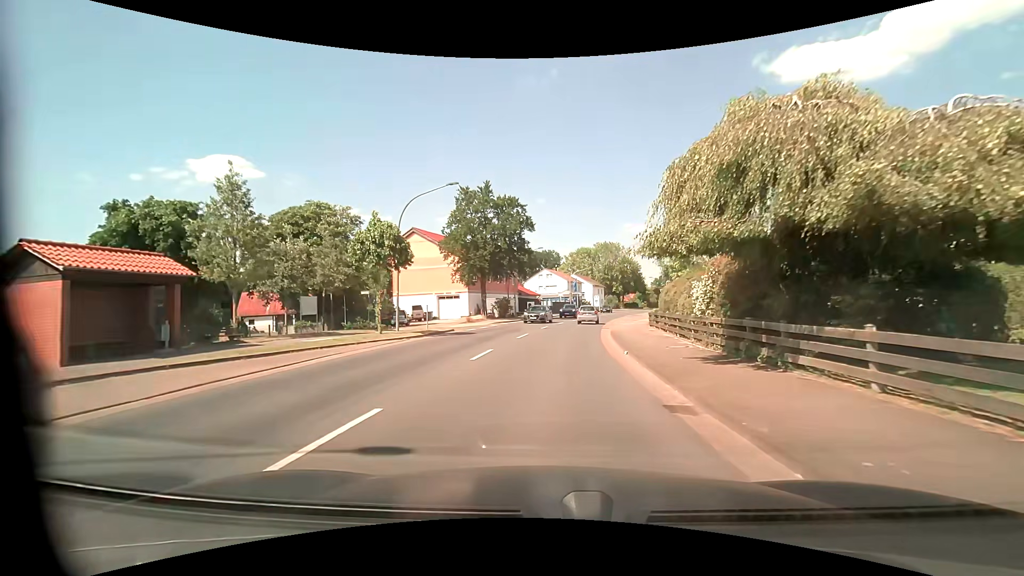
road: secondary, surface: asphalt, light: Day
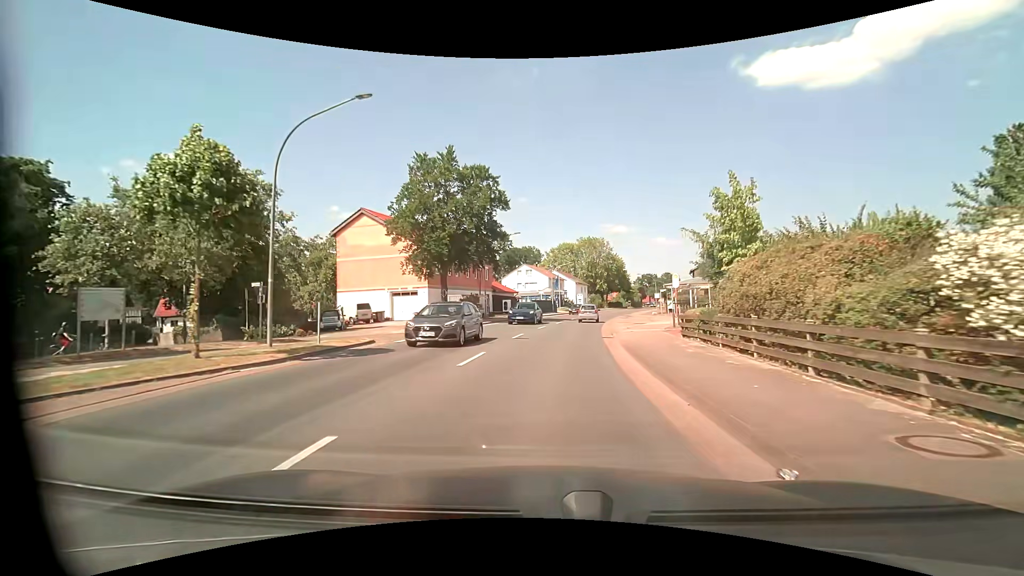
(+0.2, +10.6) m; +2°
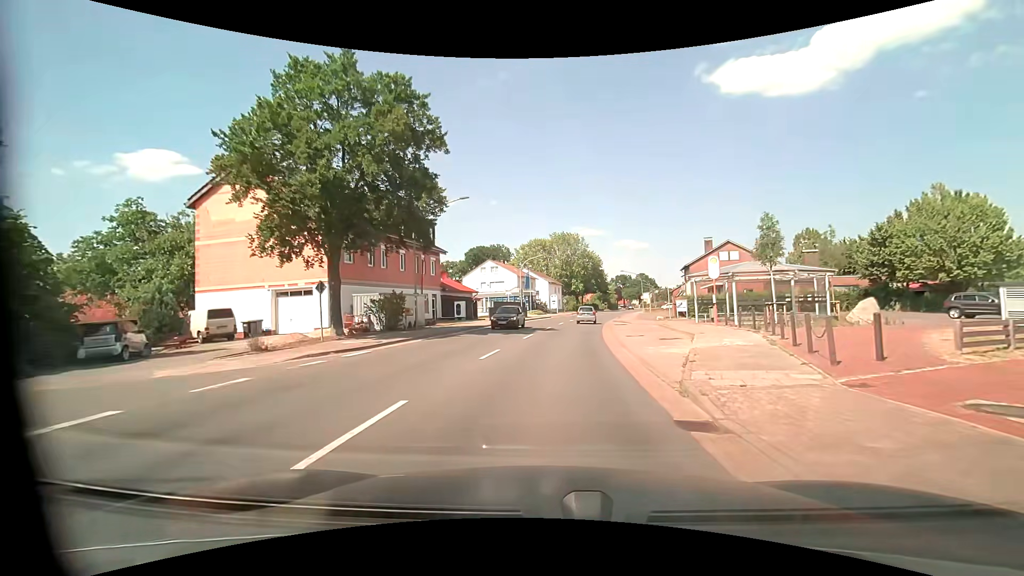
(+0.6, +15.9) m; +4°
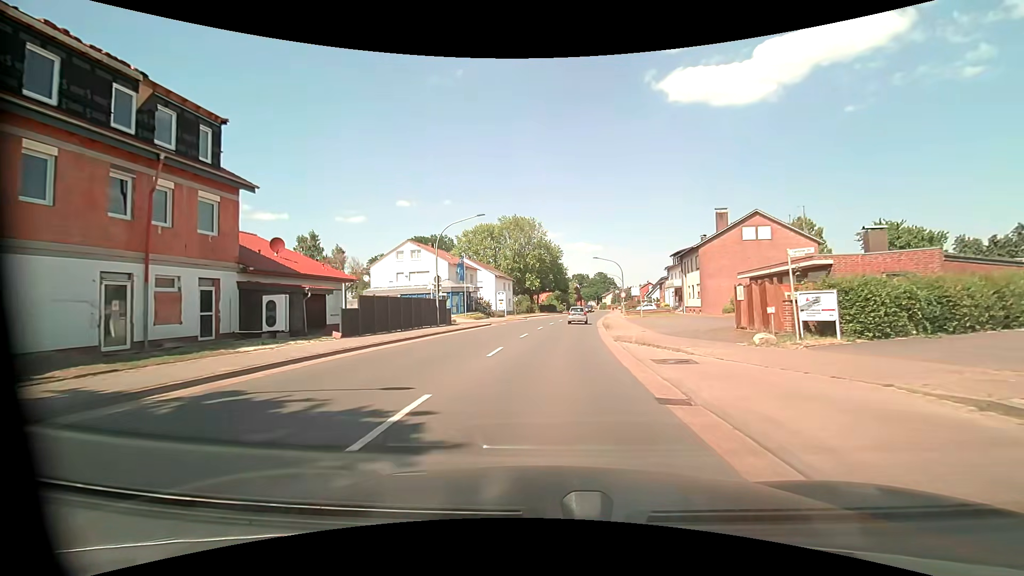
(+1.2, +26.4) m; +5°
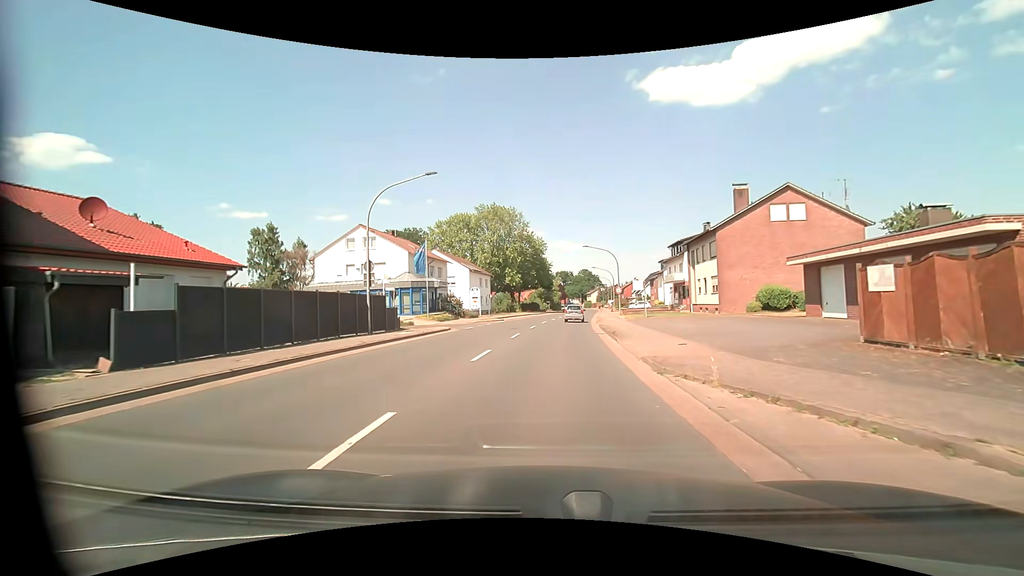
(+0.2, +10.5) m; +2°
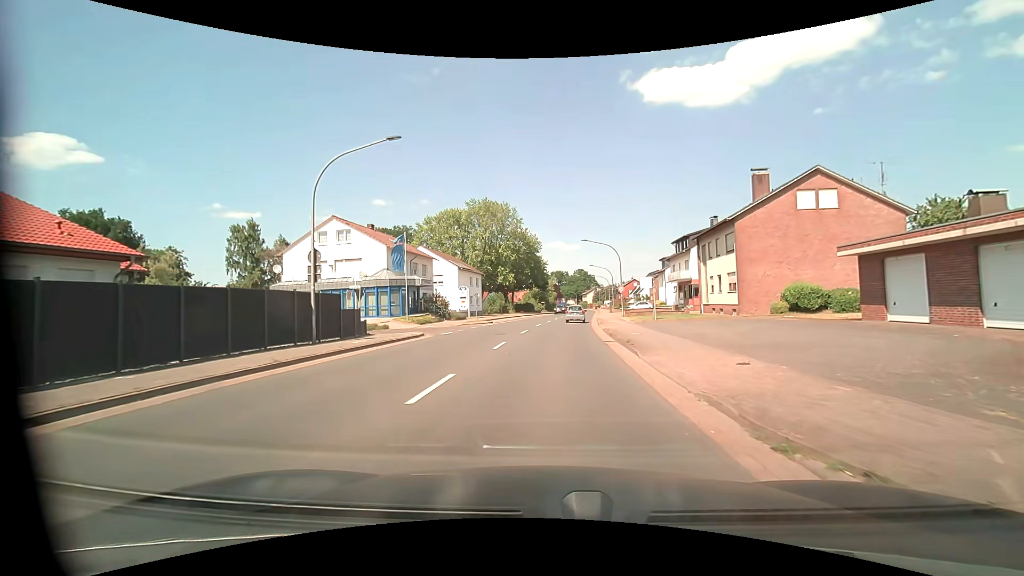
(0.0, +5.3) m; +1°
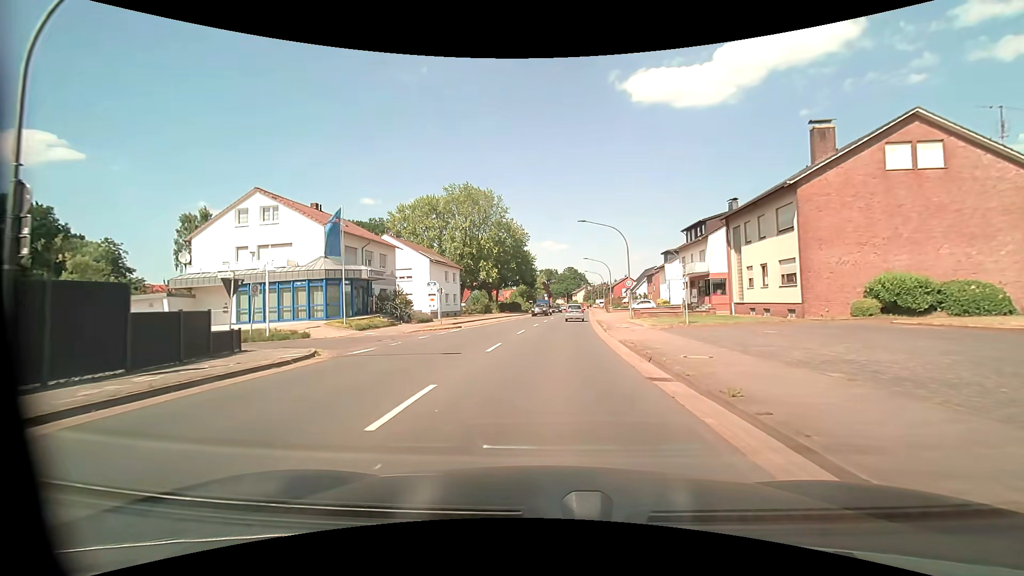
(+0.1, +10.5) m; +1°
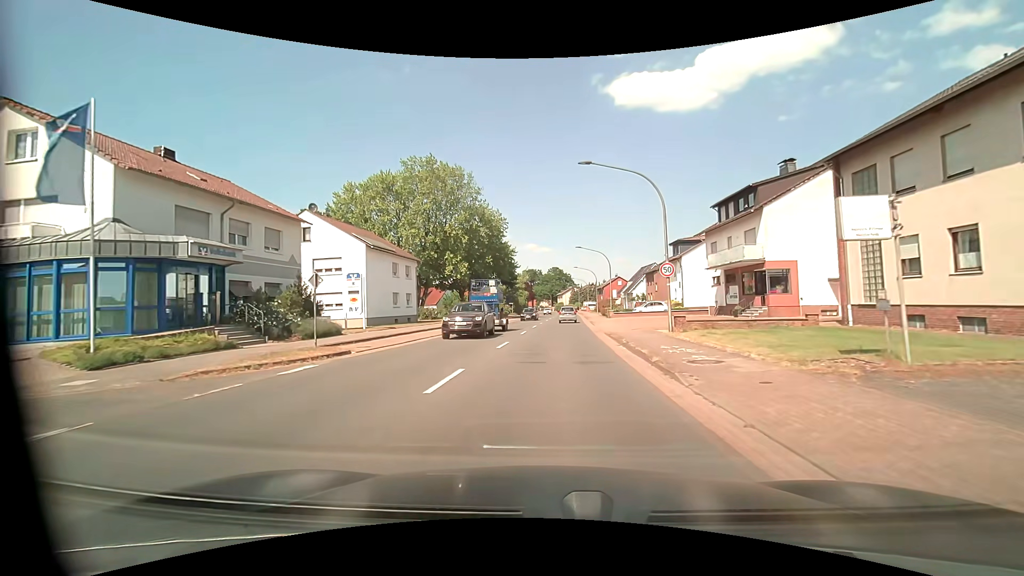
(+0.3, +15.8) m; +2°
(0, +10) (0, +20) (+1, +30) (+1, +40) (+2, +50) (+2, +60) (+3, +70) (+3, +80) (+3, +90) (+4, +100) m
